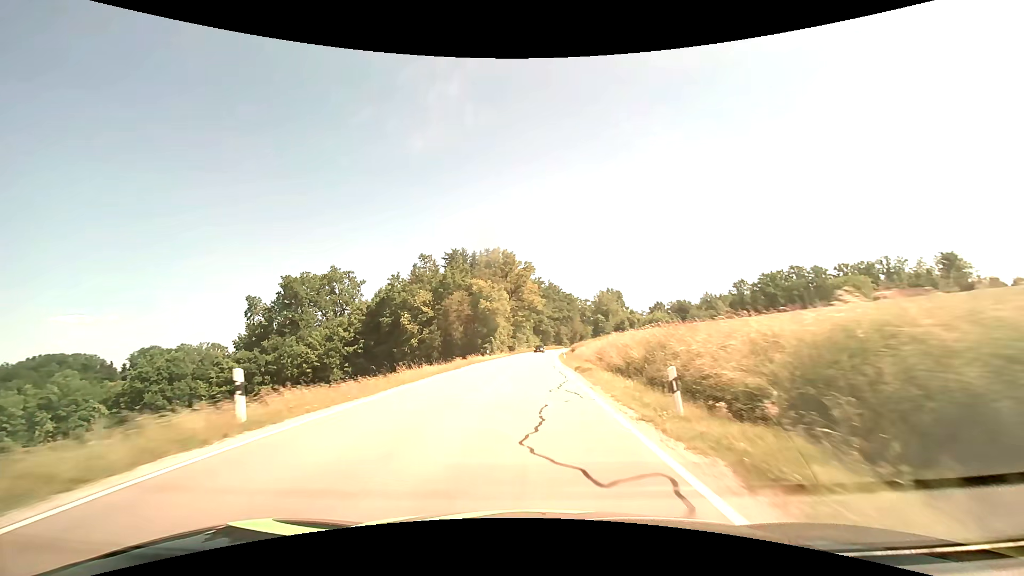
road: secondary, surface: asphalt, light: Day
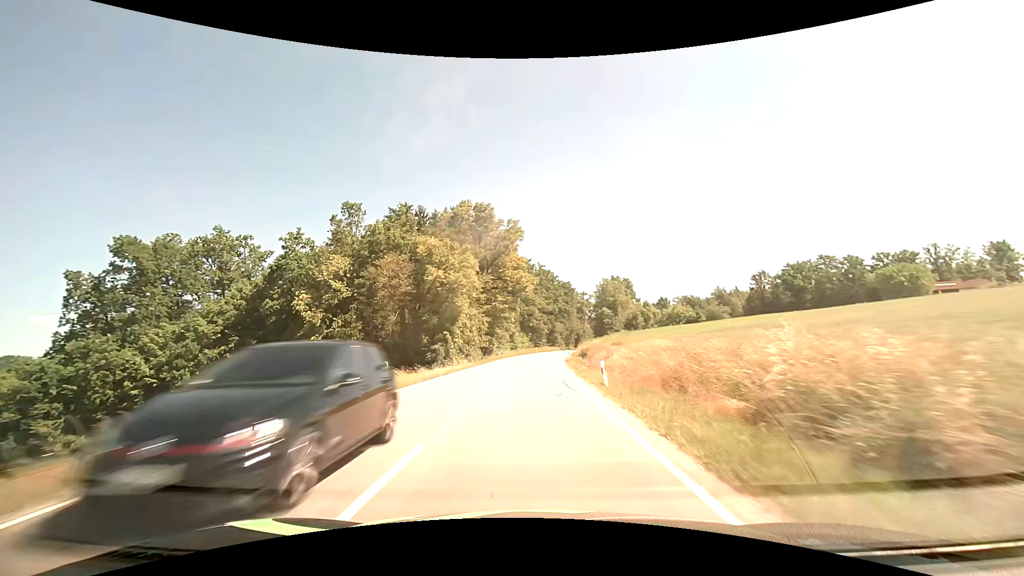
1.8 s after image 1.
(+0.2, +33.1) m; +1°
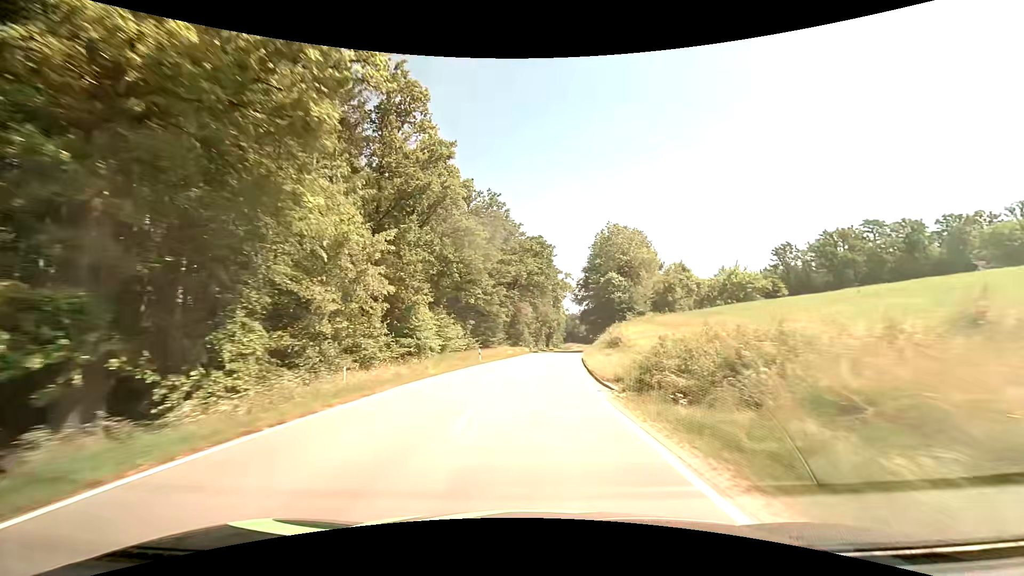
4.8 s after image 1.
(+1.4, +55.0) m; +4°
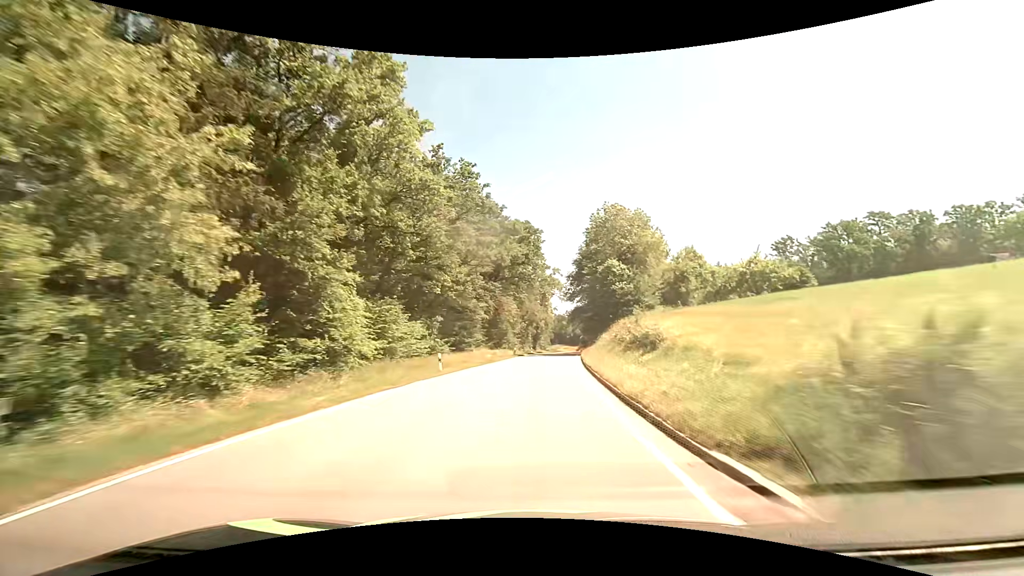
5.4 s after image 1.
(+0.2, +11.0) m; +1°
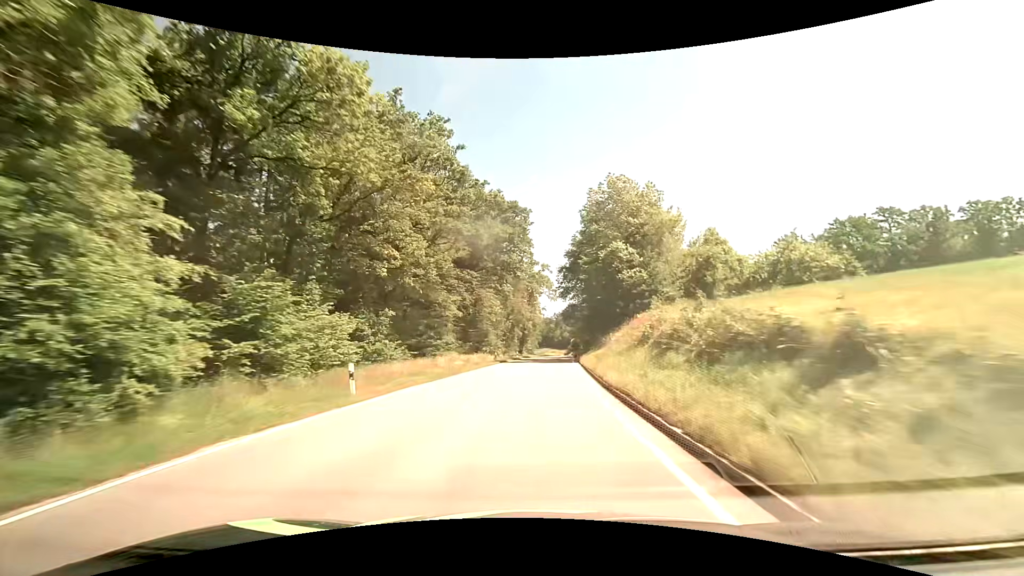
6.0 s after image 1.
(+0.2, +11.0) m; +2°
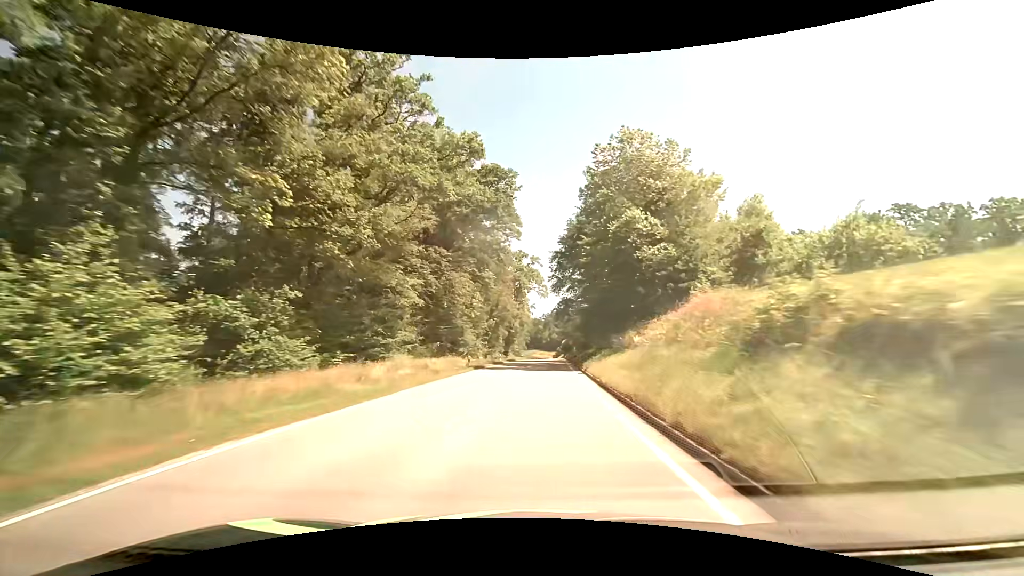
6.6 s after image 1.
(+0.1, +11.0) m; +2°
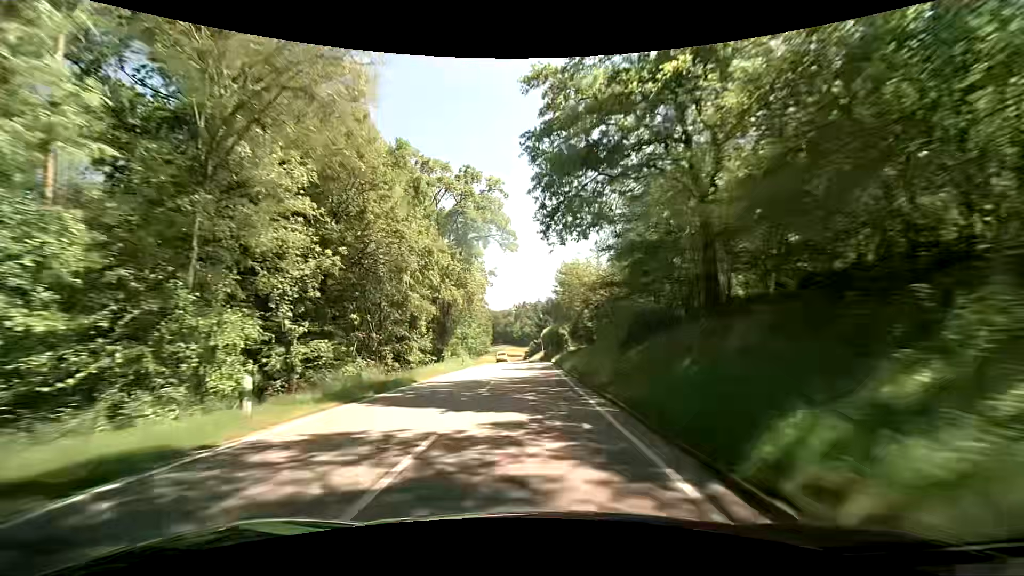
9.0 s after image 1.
(+1.6, +44.2) m; +4°
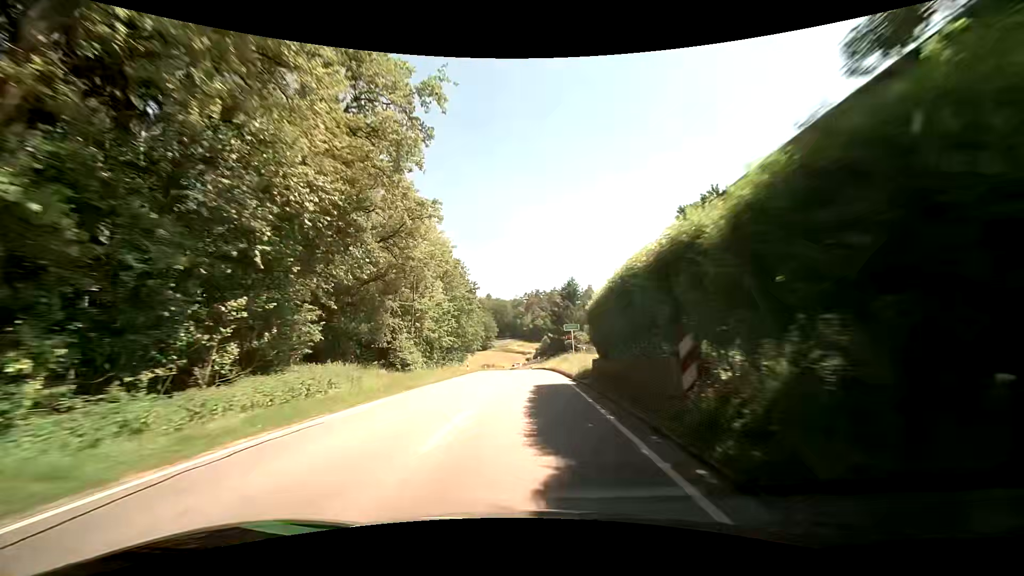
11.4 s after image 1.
(-0.5, +45.0) m; -1°
(0, +10) (0, +20) (-1, +30) (-1, +40) (-1, +50) (-2, +60) (-3, +70) (-3, +80) (-4, +90) (-5, +100) m
